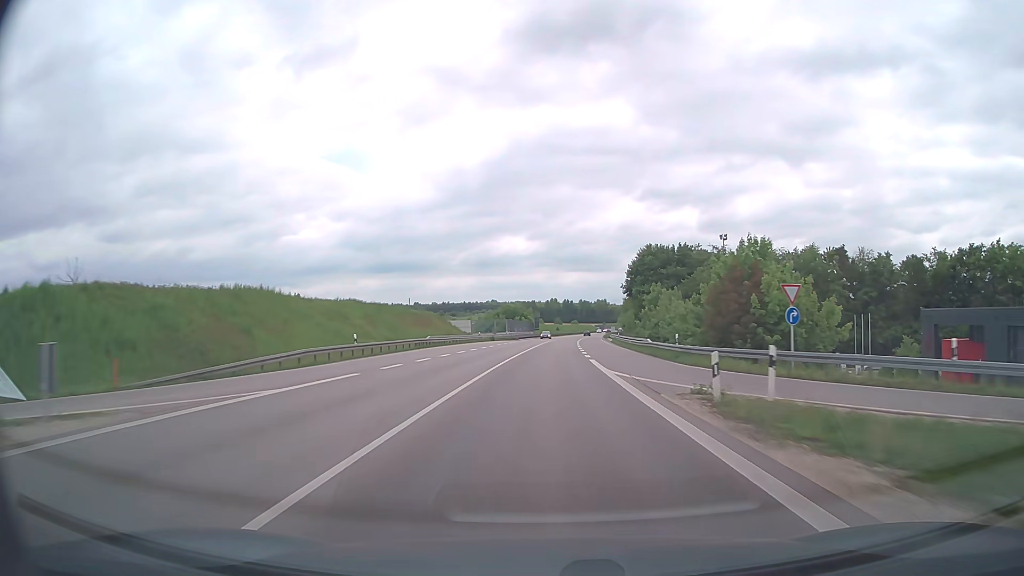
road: trunk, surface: asphalt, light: Day
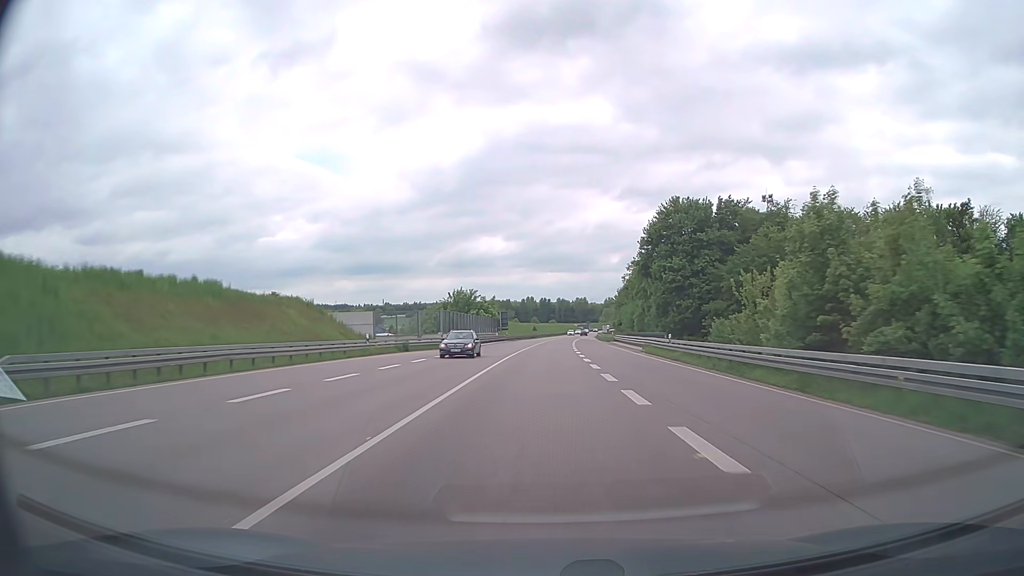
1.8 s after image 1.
(+0.9, +47.5) m; +2°
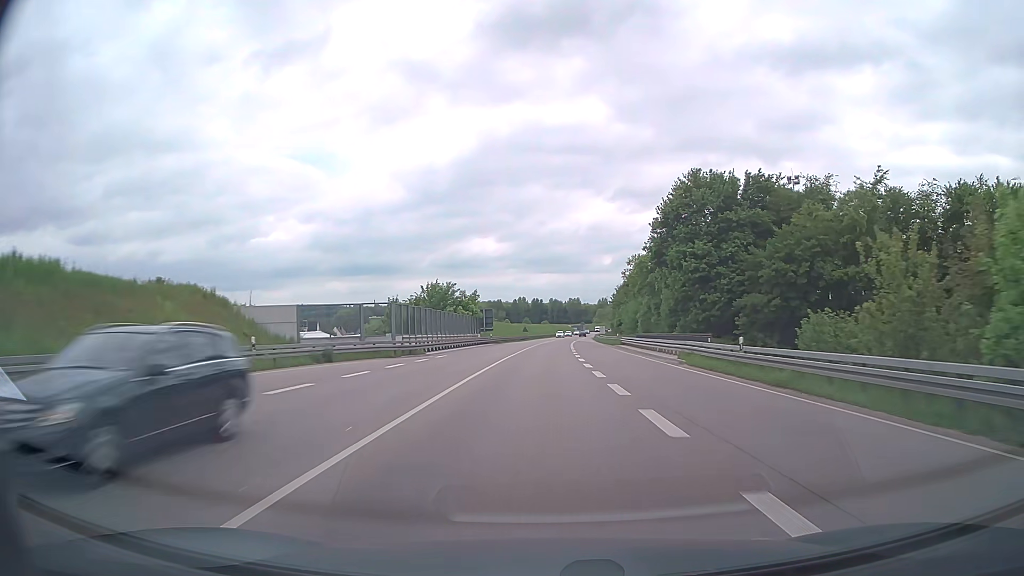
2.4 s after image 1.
(+0.1, +15.8) m; +1°
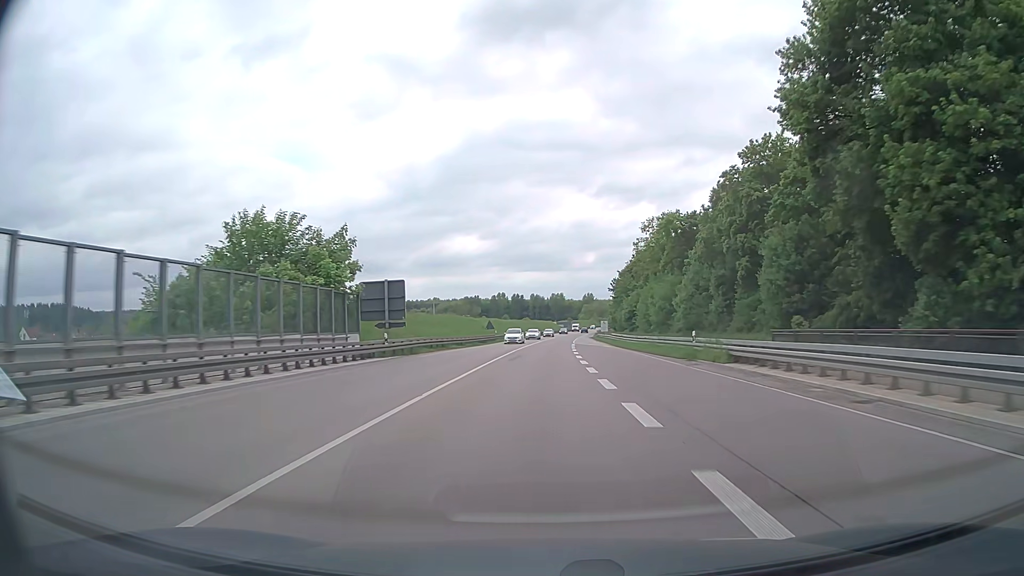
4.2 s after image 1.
(+0.7, +47.5) m; +2°
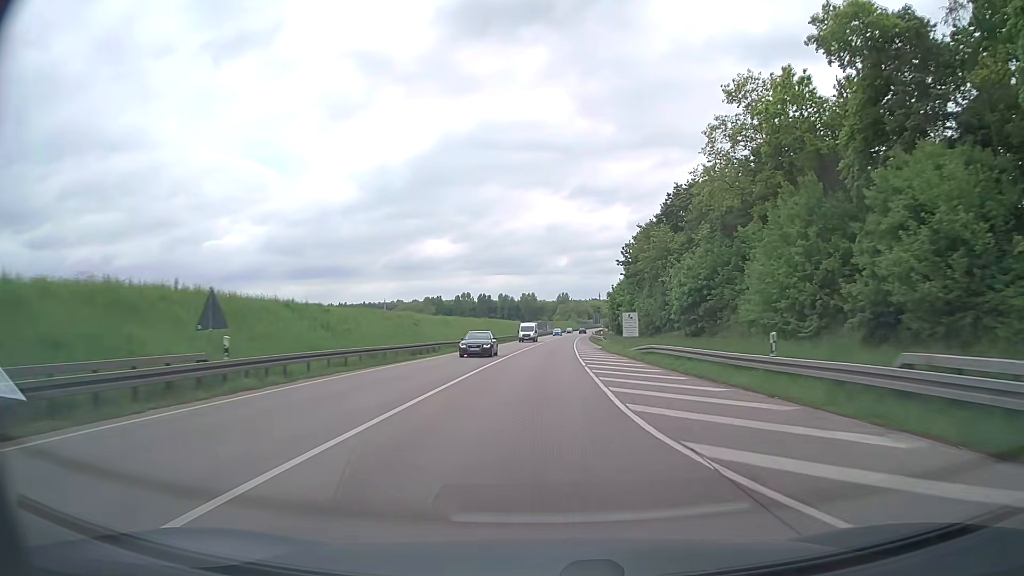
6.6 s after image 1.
(+1.4, +63.4) m; +3°
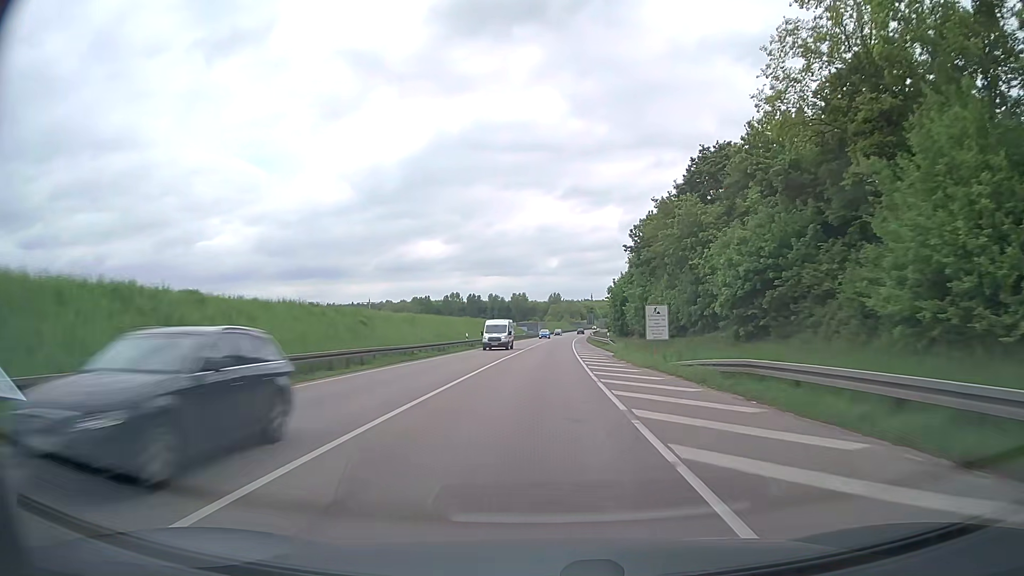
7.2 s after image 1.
(0.0, +15.8) m; +1°
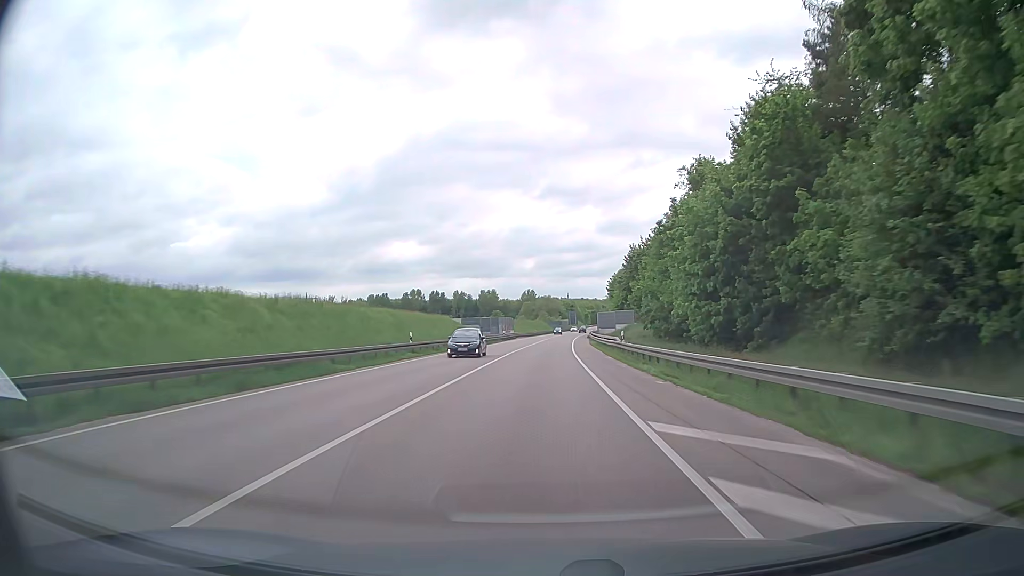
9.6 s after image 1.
(+1.3, +63.4) m; +2°
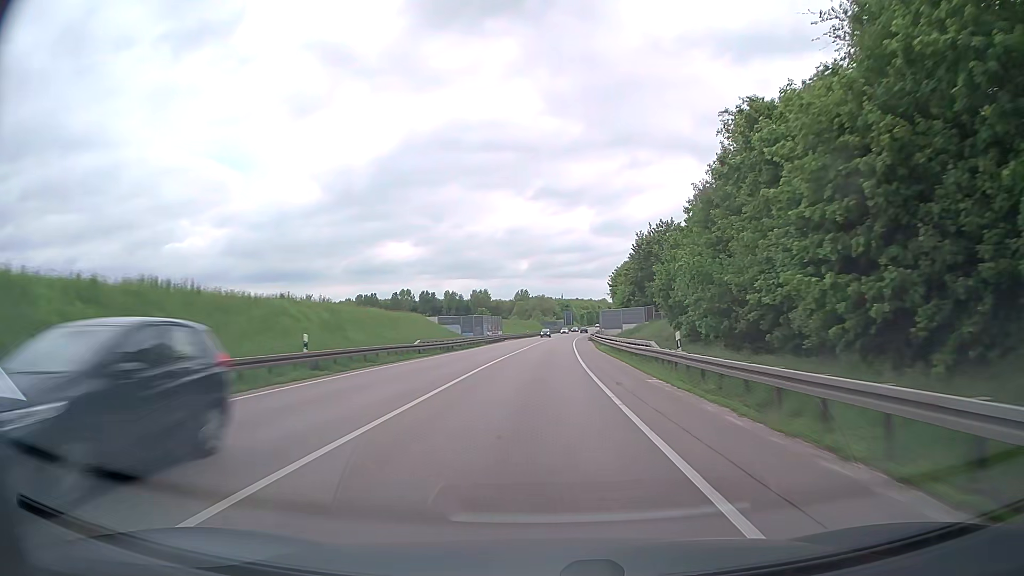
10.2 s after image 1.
(0.0, +15.8) m; 0°
(0, +10) (0, +20) (0, +30) (+1, +40) (+1, +50) (+1, +60) (+2, +70) (+2, +80) (+3, +90) (+4, +100) m
